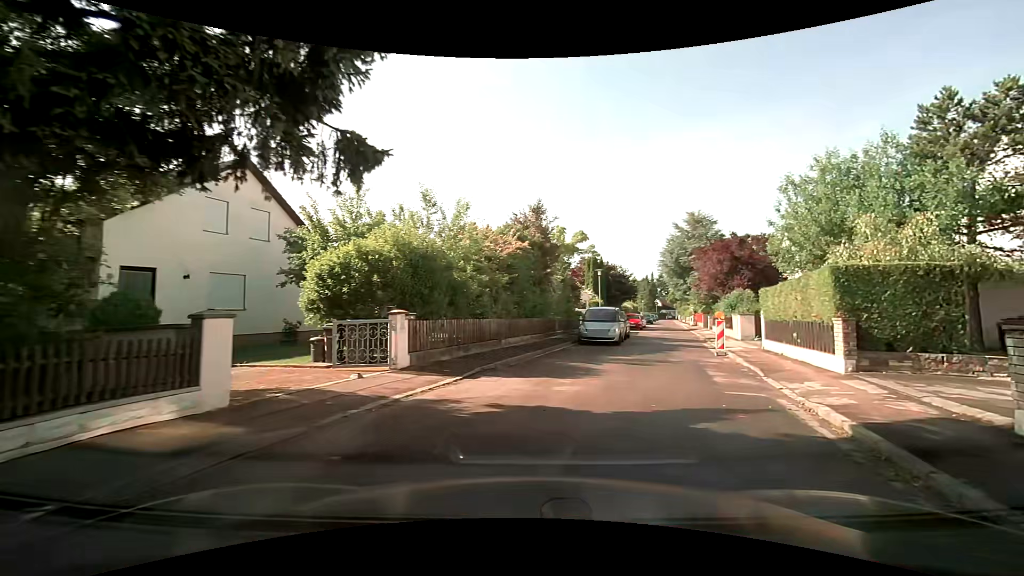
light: Day
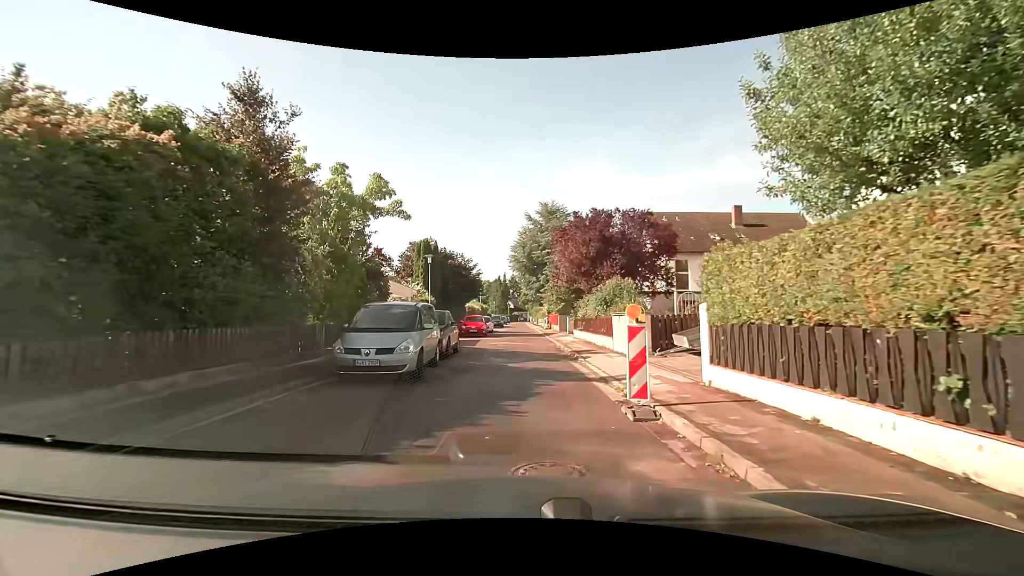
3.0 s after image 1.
(+2.8, +11.8) m; +17°
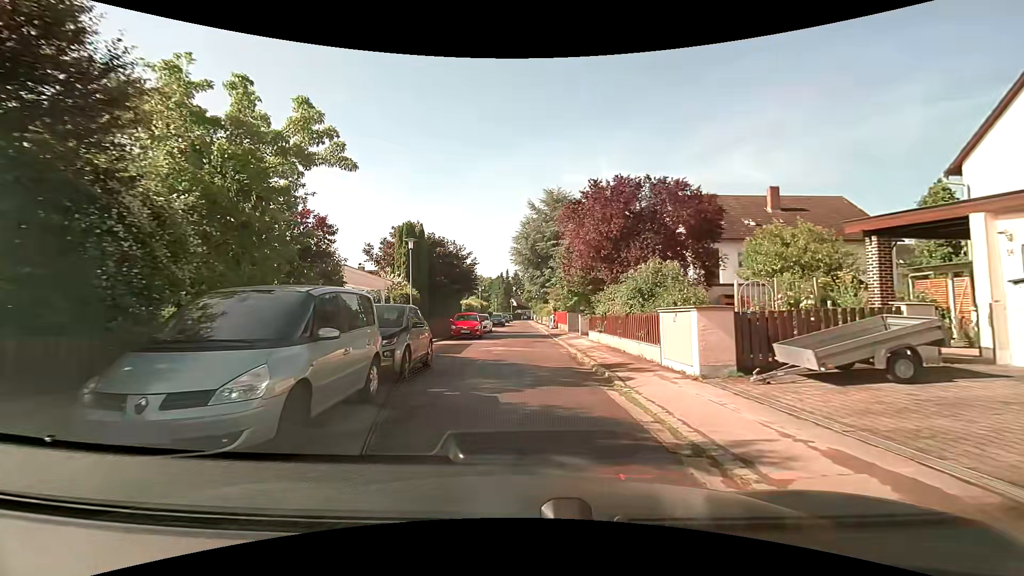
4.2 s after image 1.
(0.0, +6.1) m; 0°
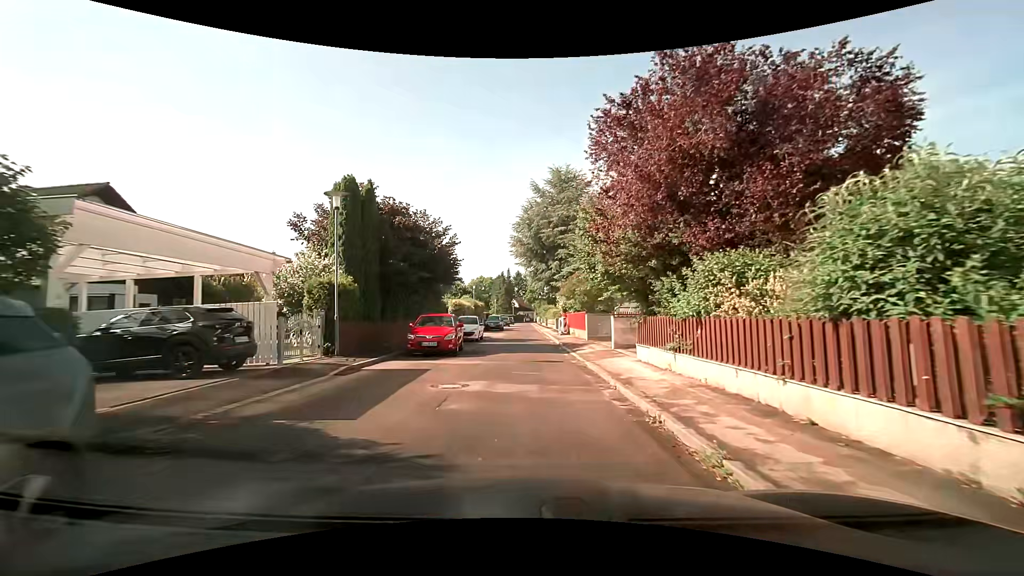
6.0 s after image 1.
(0.0, +10.5) m; 0°
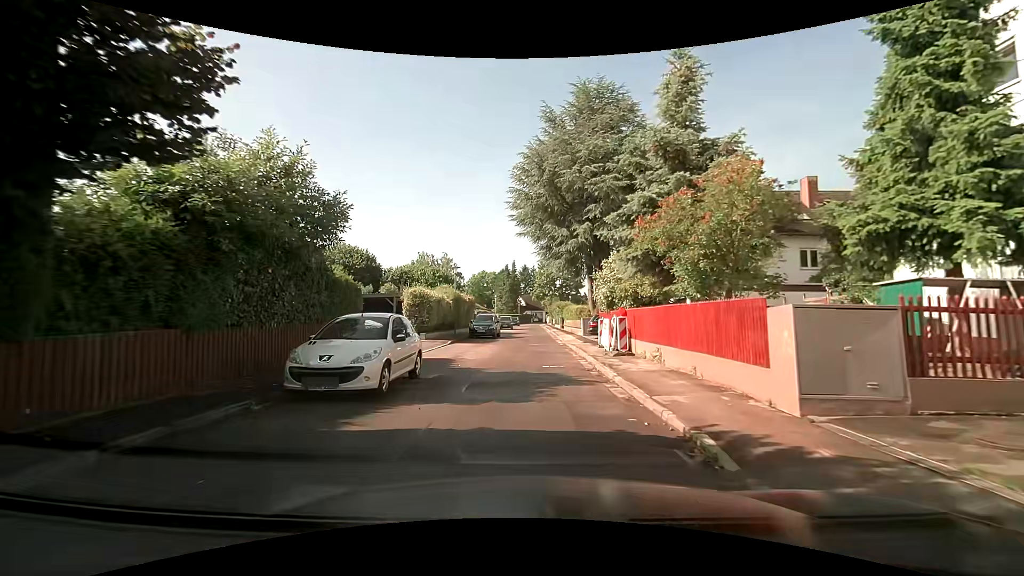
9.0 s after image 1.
(-0.3, +19.6) m; -2°
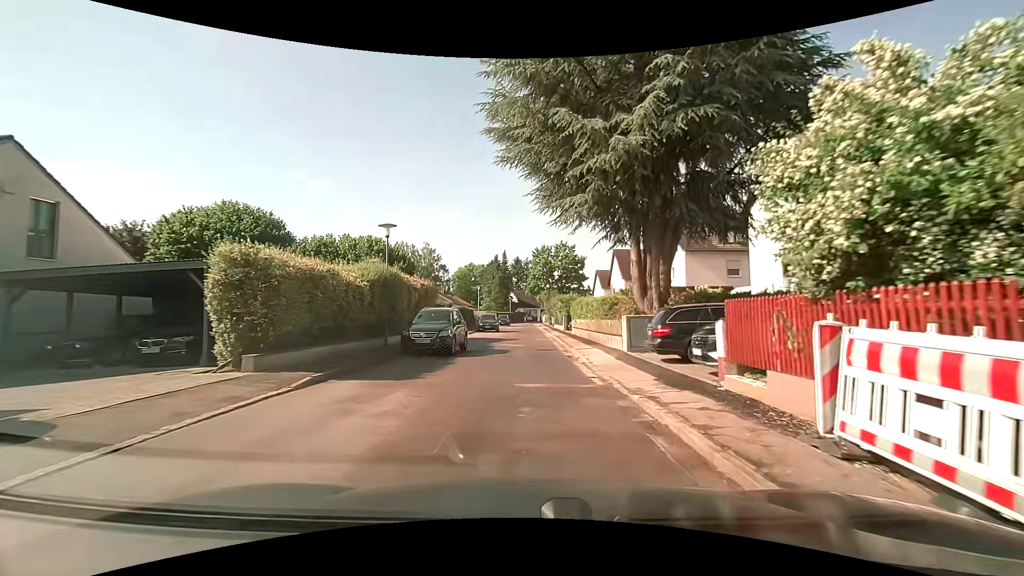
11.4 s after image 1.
(+0.2, +16.5) m; +1°
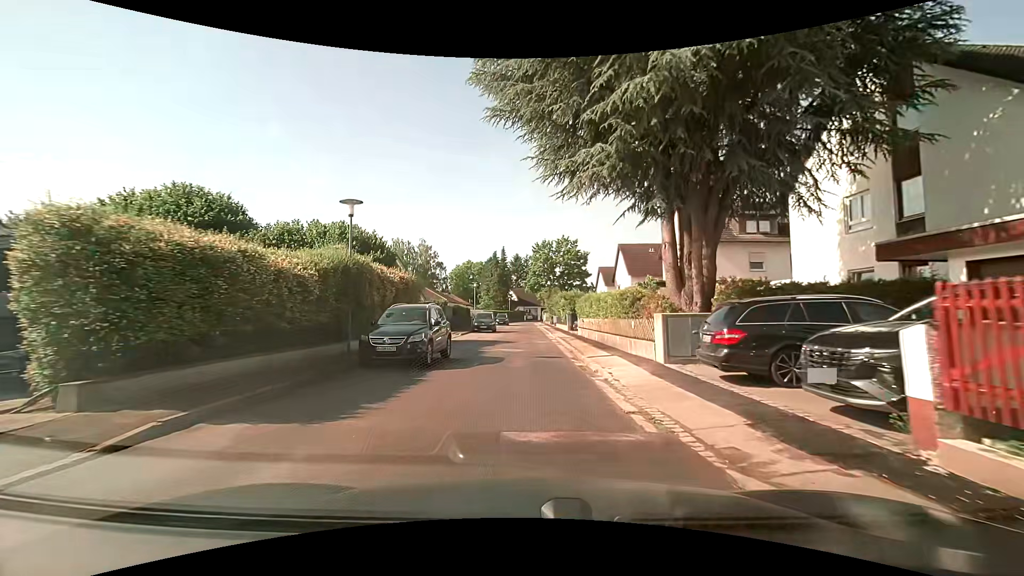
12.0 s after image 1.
(0.0, +4.3) m; 0°
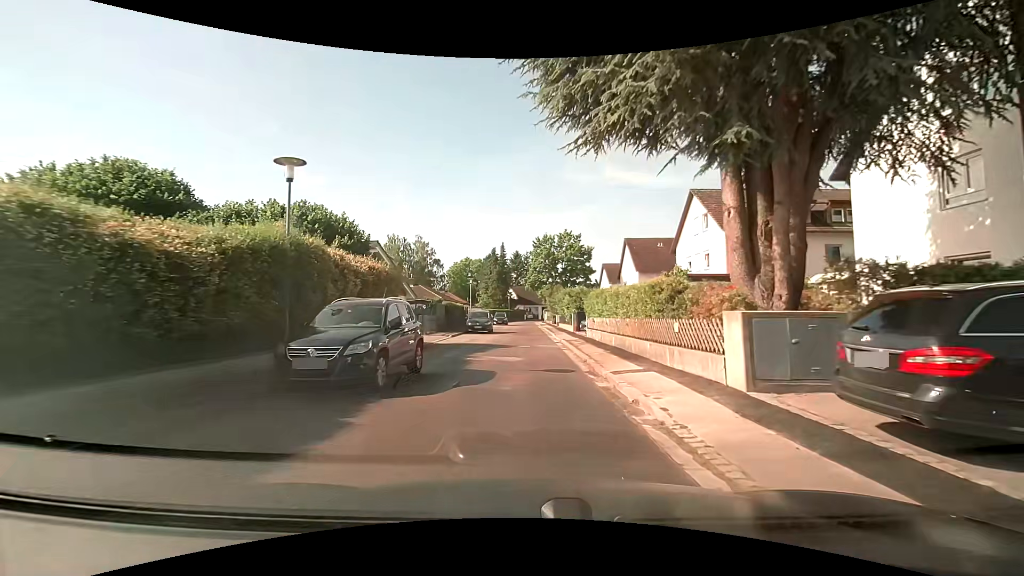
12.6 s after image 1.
(0.0, +4.3) m; 0°
